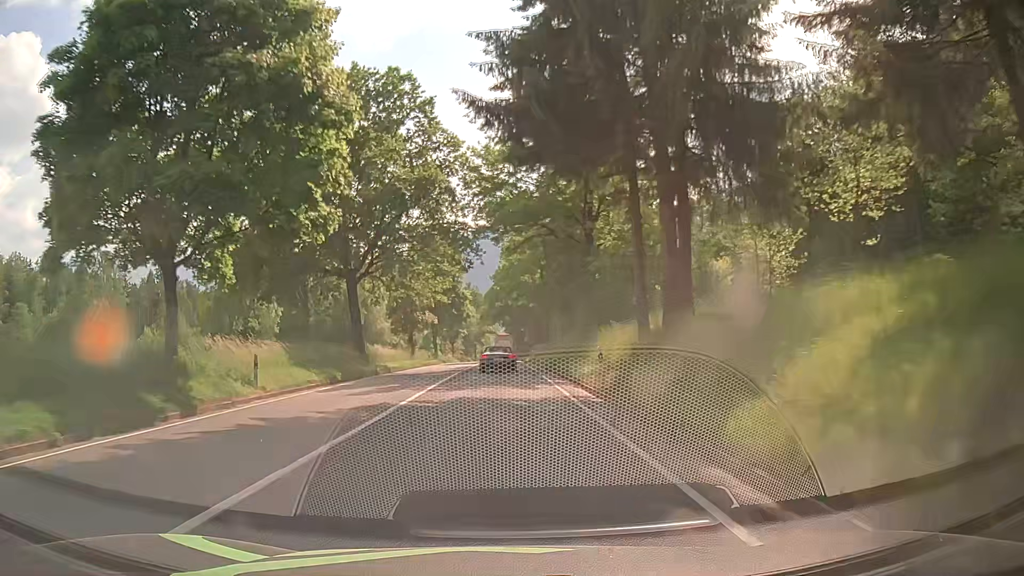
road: primary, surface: asphalt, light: Day
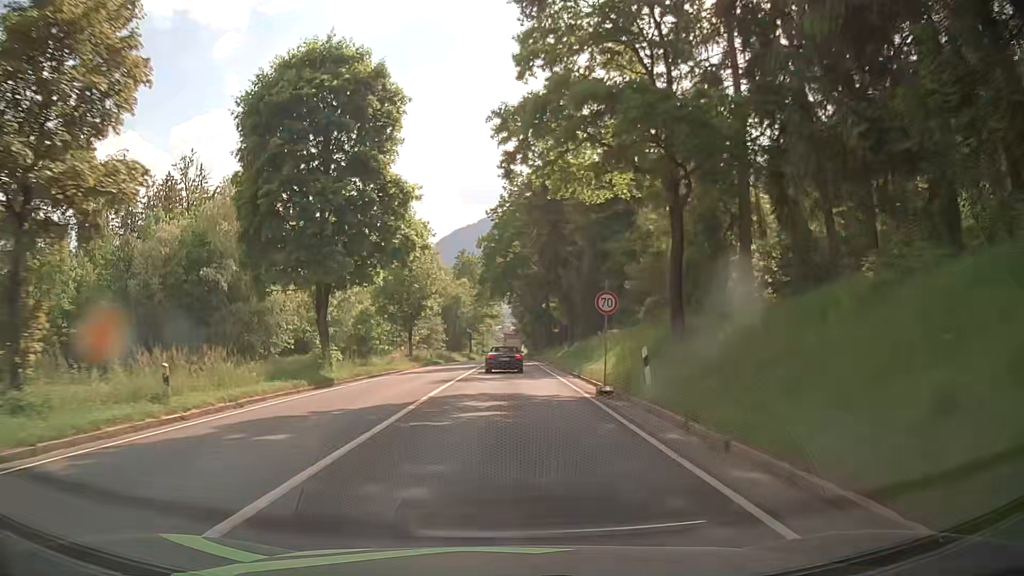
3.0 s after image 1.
(-0.2, +54.8) m; -1°
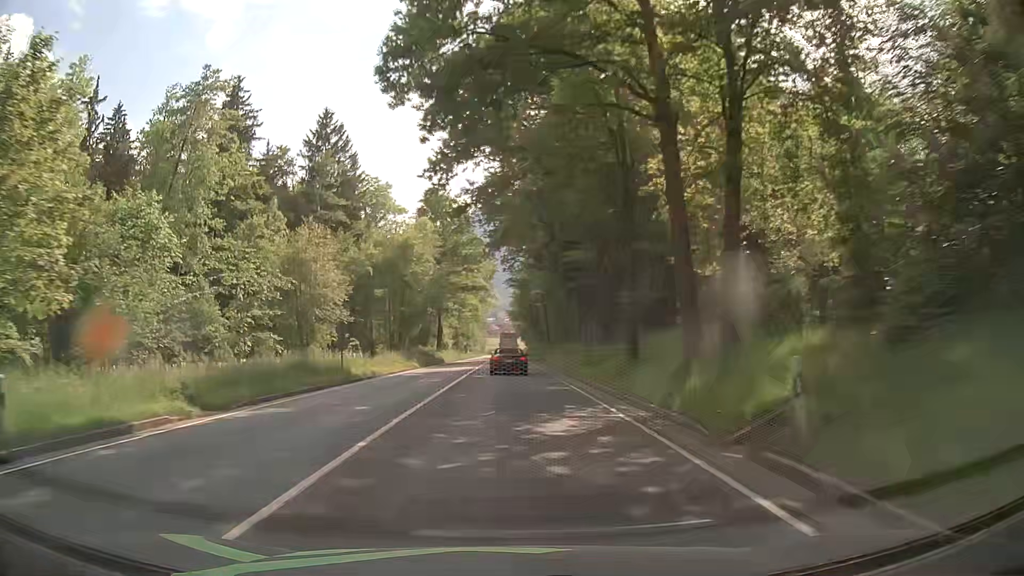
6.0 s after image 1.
(+0.4, +54.7) m; 0°
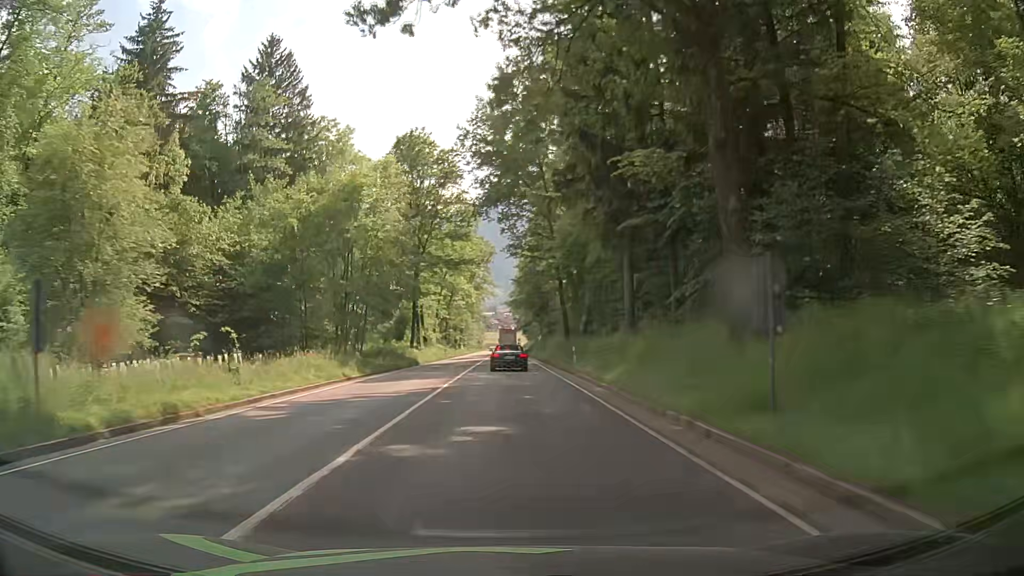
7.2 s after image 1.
(+0.1, +21.8) m; 0°
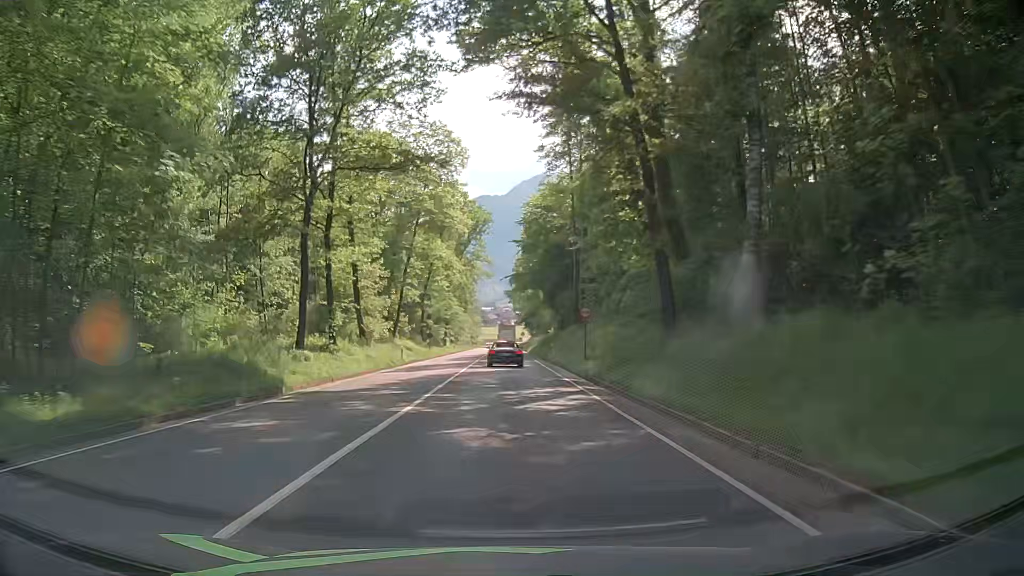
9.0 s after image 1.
(-0.1, +32.4) m; 0°
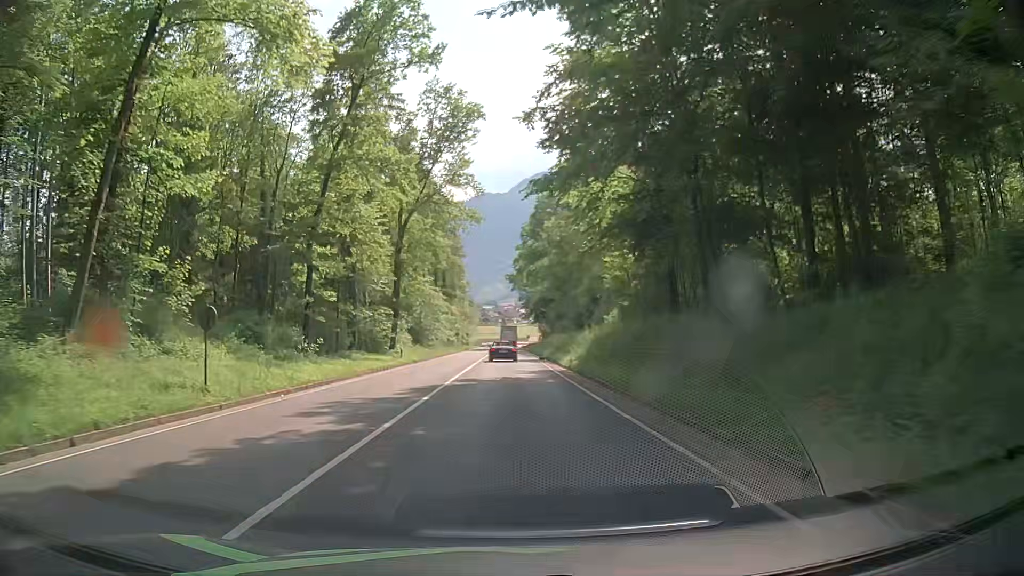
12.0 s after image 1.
(0.0, +49.6) m; +1°
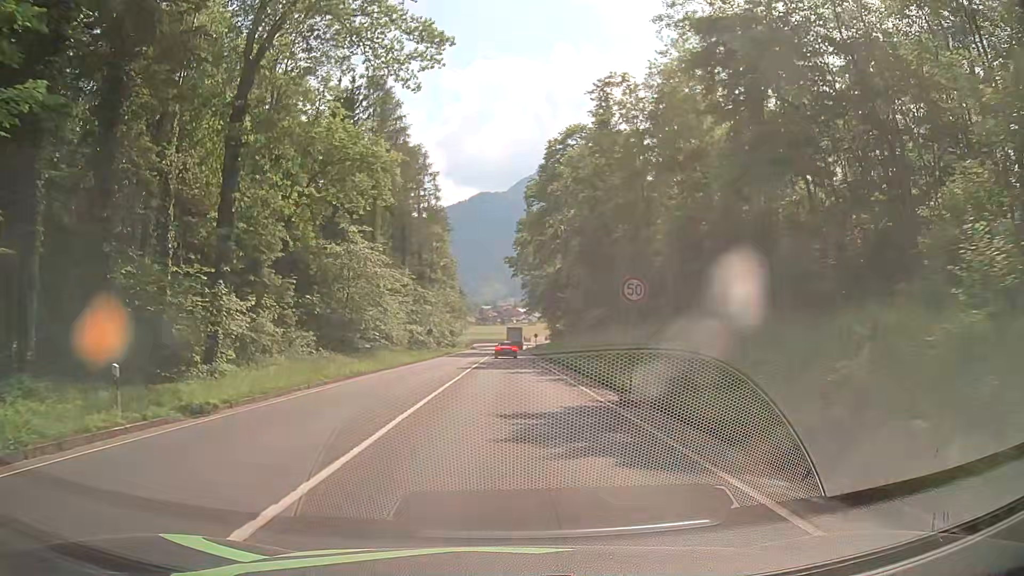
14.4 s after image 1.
(-0.3, +34.6) m; 0°
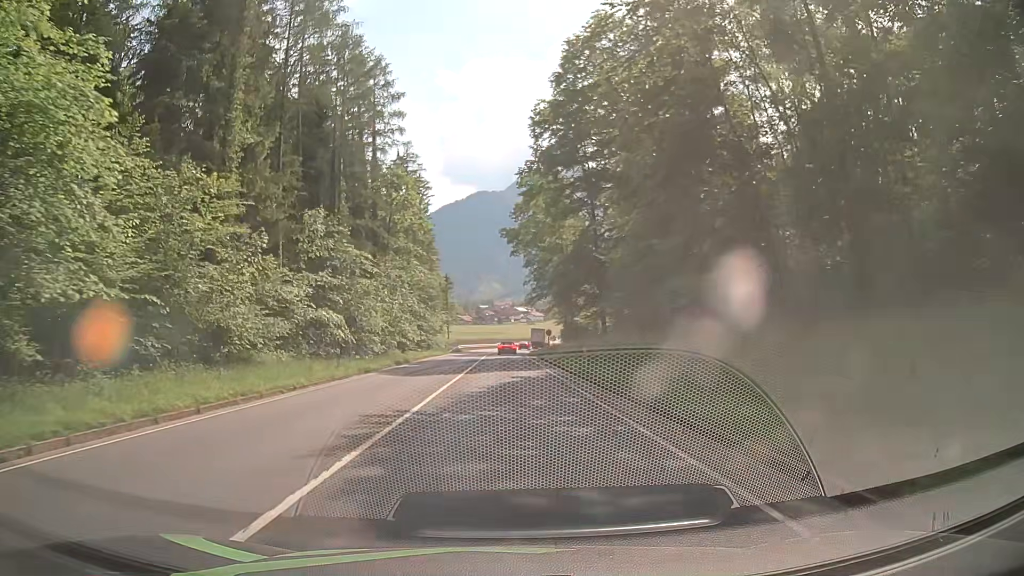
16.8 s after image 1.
(-0.1, +31.8) m; 0°
(0, +10) (0, +20) (0, +30) (0, +40) (0, +50) (0, +60) (0, +70) (0, +80) (+1, +90) (+1, +100) m
